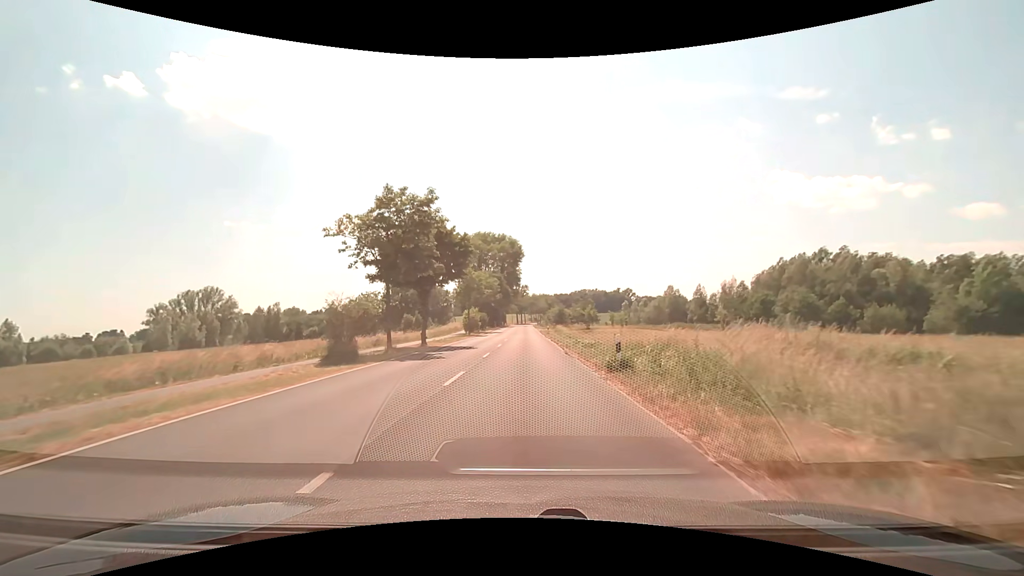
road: unclassified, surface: asphalt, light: Day
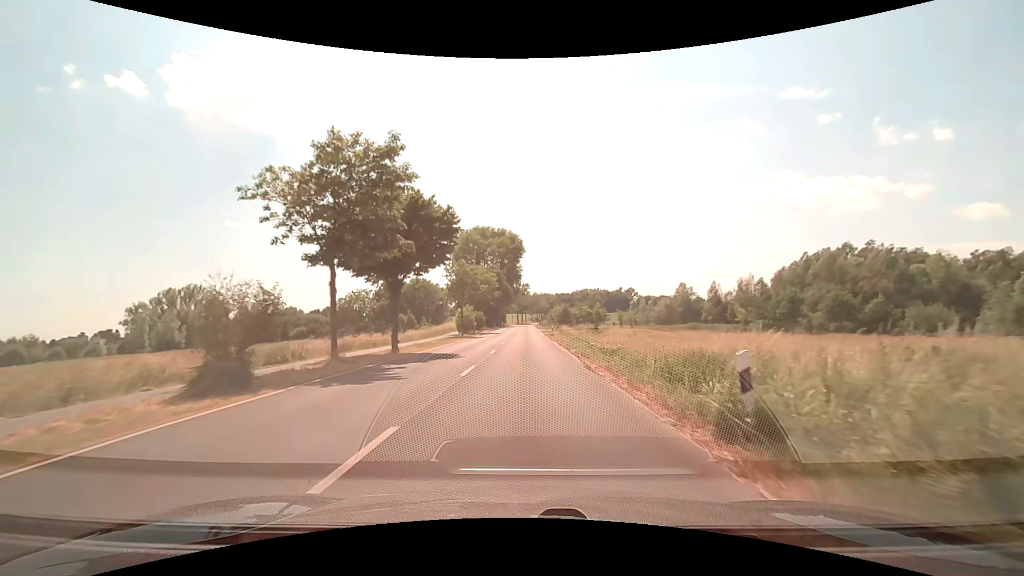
(0.0, +7.5) m; 0°
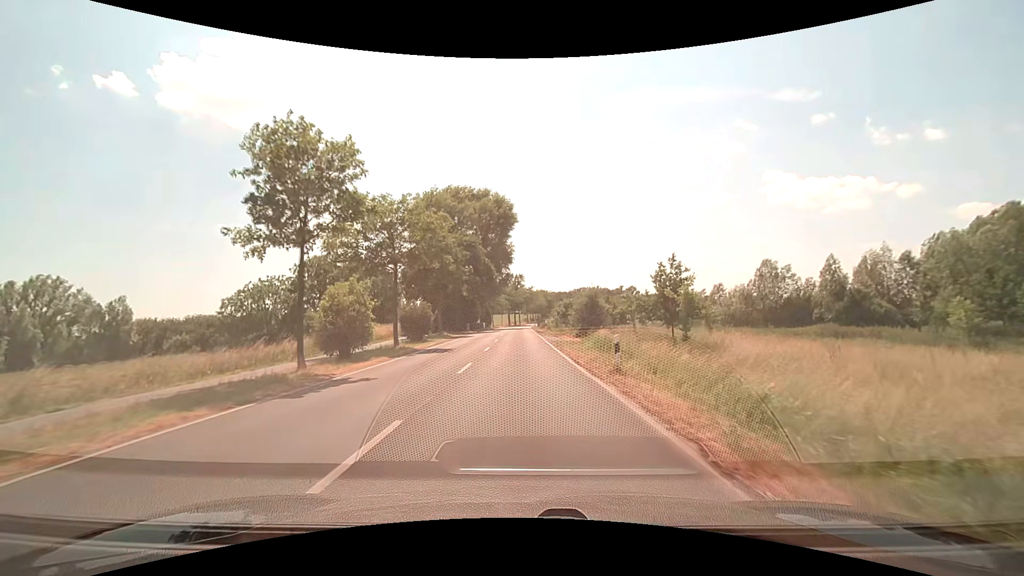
(+0.3, +37.6) m; +1°
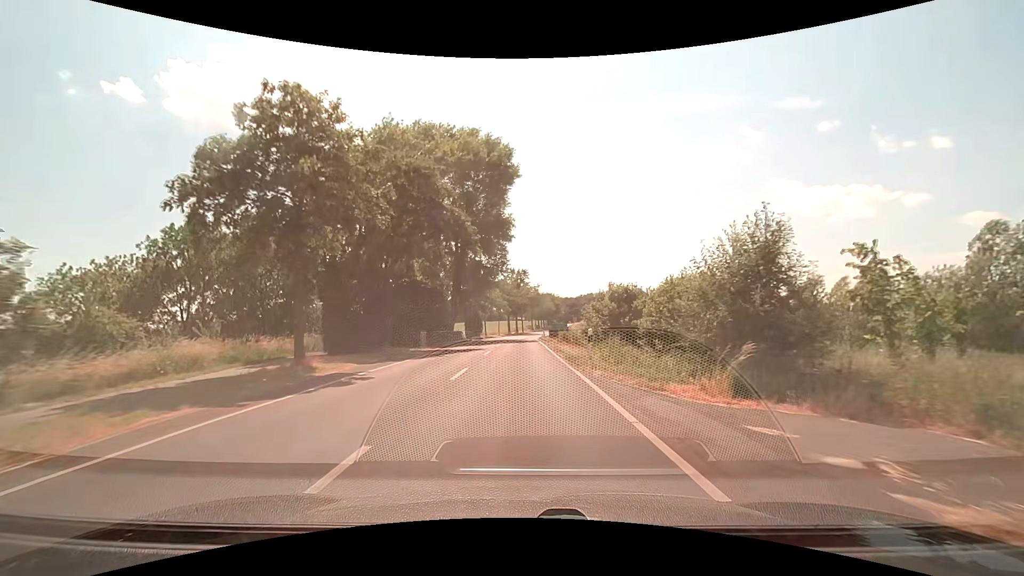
(-0.1, +29.9) m; -1°
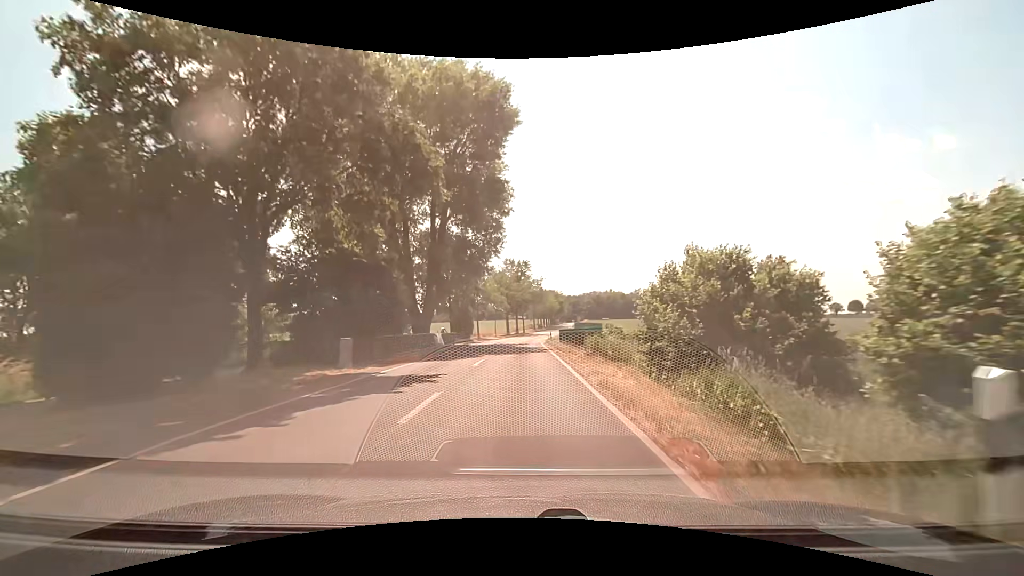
(0.0, +14.7) m; 0°
(0, +10) (0, +20) (0, +30) (0, +40) (0, +50) (+1, +60) (+2, +70) (+3, +80) (+4, +90) (+5, +100) m
